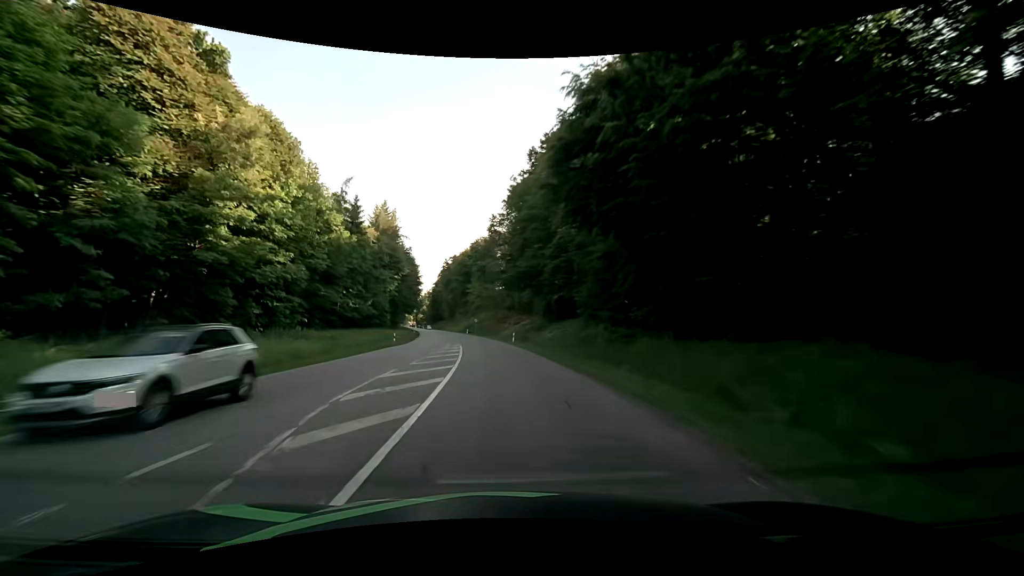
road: secondary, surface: asphalt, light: Day
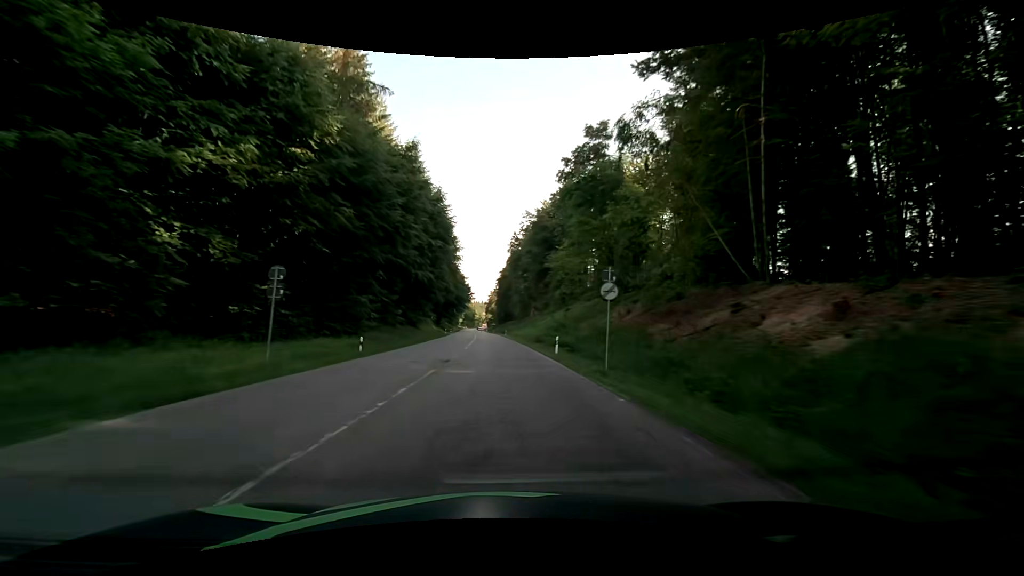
(-6.8, +75.3) m; -9°
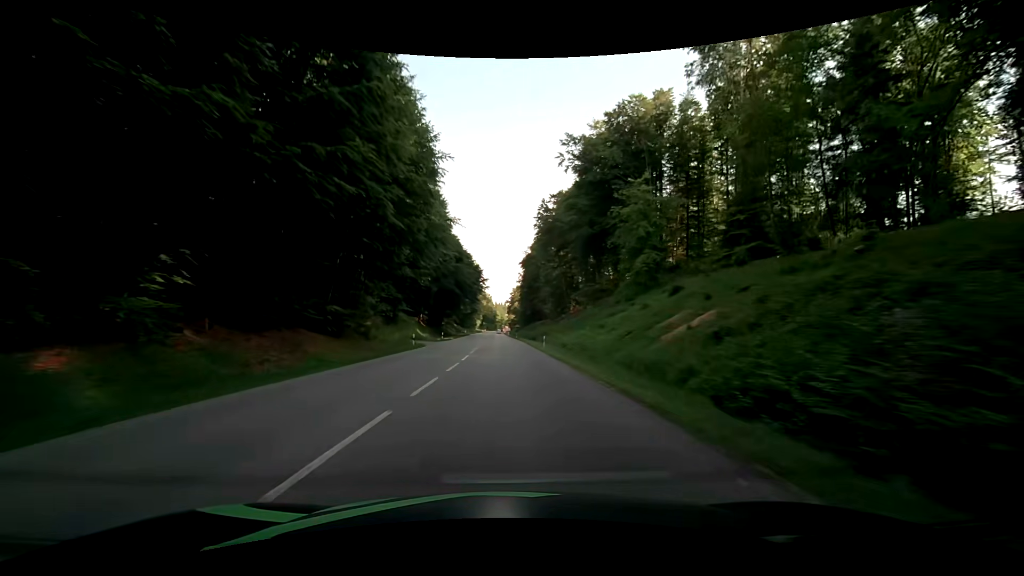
(-1.0, +45.5) m; -2°
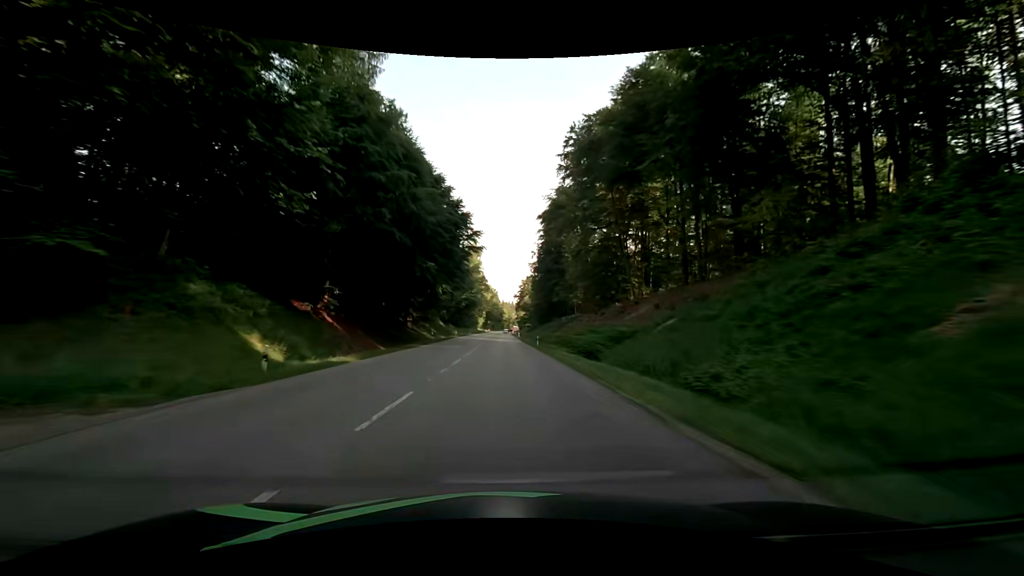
(-0.9, +45.5) m; -2°
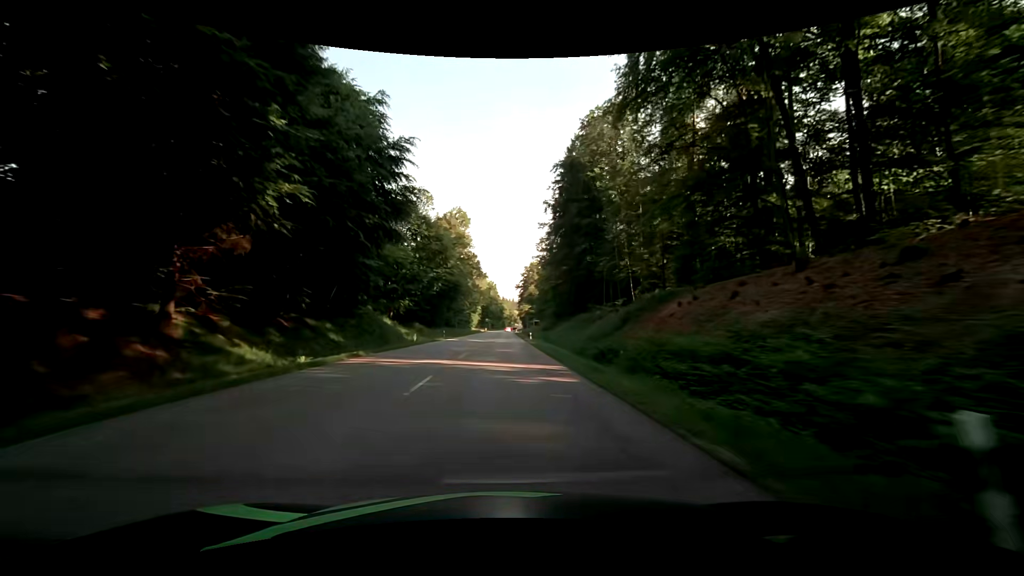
(0.0, +45.6) m; 0°
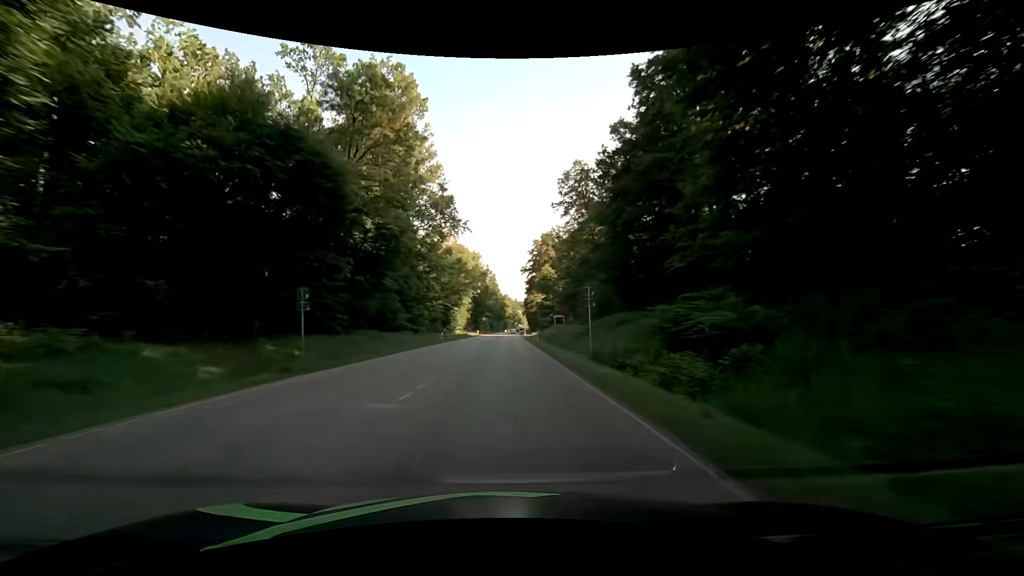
(-0.3, +60.8) m; -1°
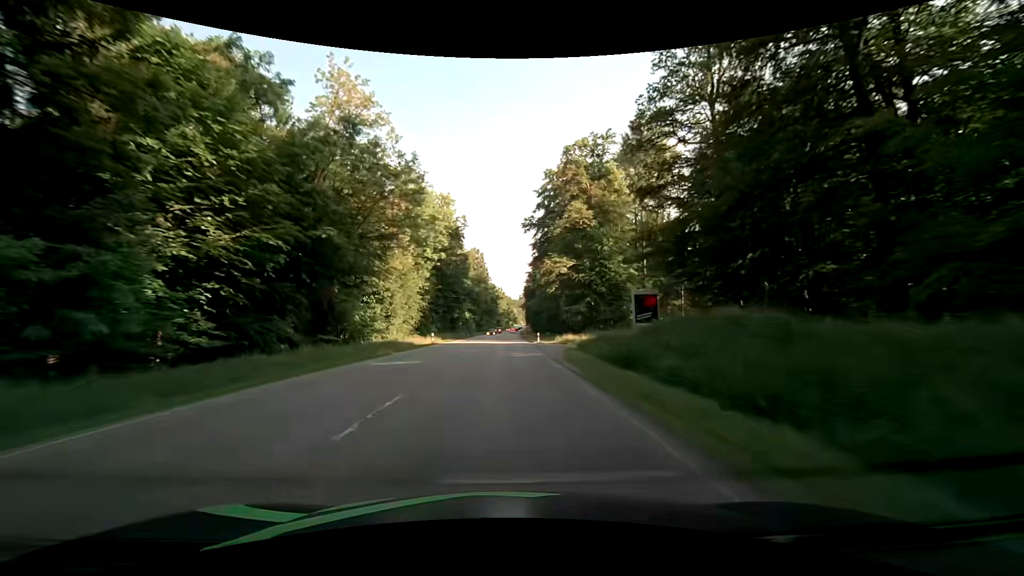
(+0.3, +60.7) m; +1°
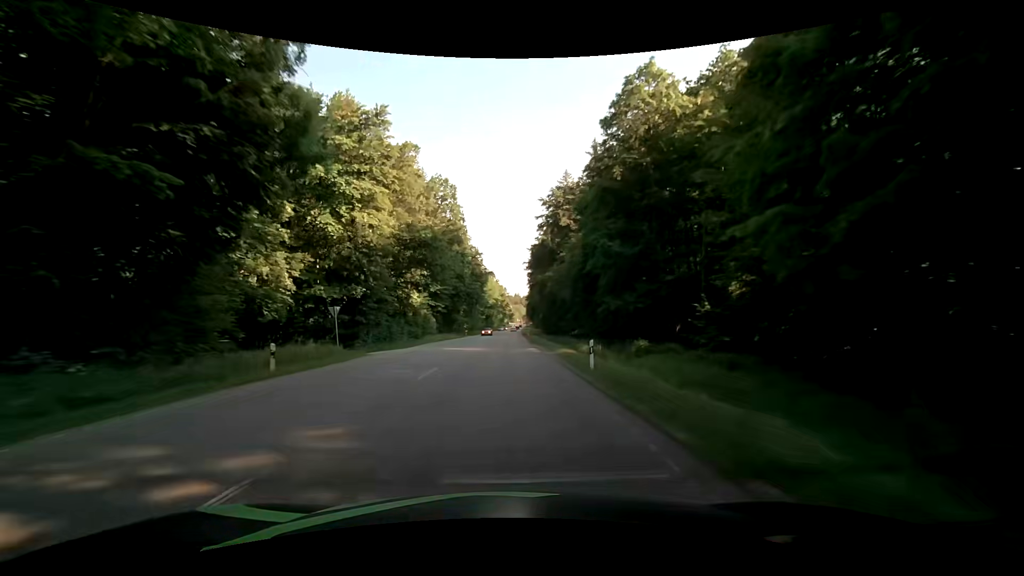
(+0.4, +75.9) m; 0°
(0, +10) (0, +20) (0, +30) (0, +40) (+1, +50) (+1, +60) (+1, +70) (+1, +80) (+1, +90) (+2, +100) m
